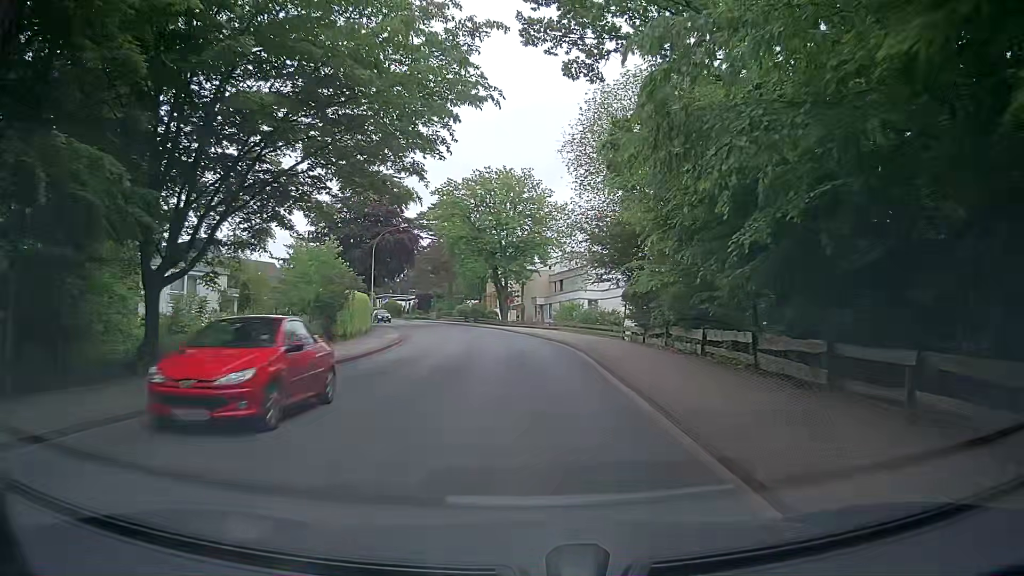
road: unclassified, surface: asphalt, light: Day
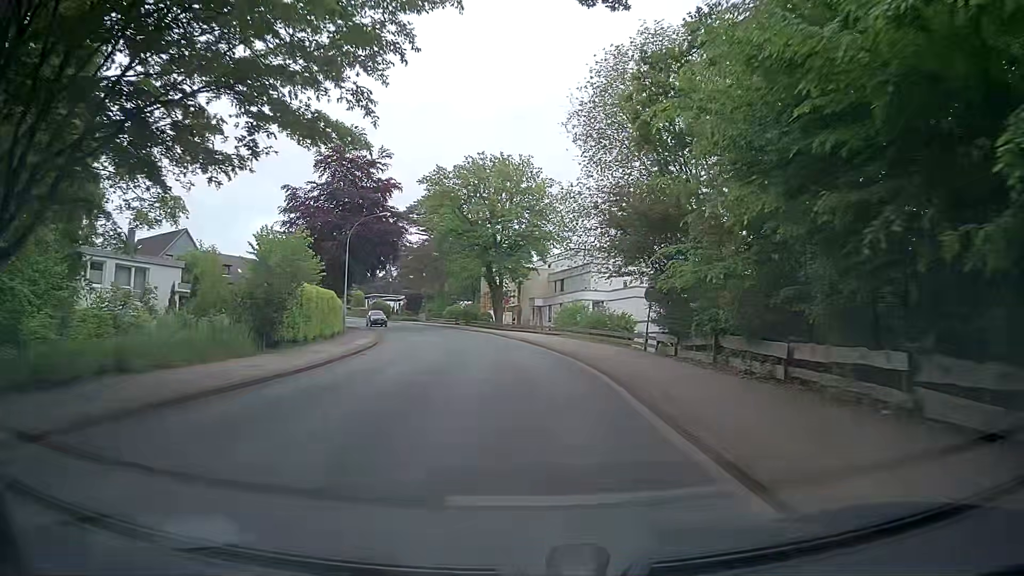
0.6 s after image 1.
(0.0, +6.6) m; 0°
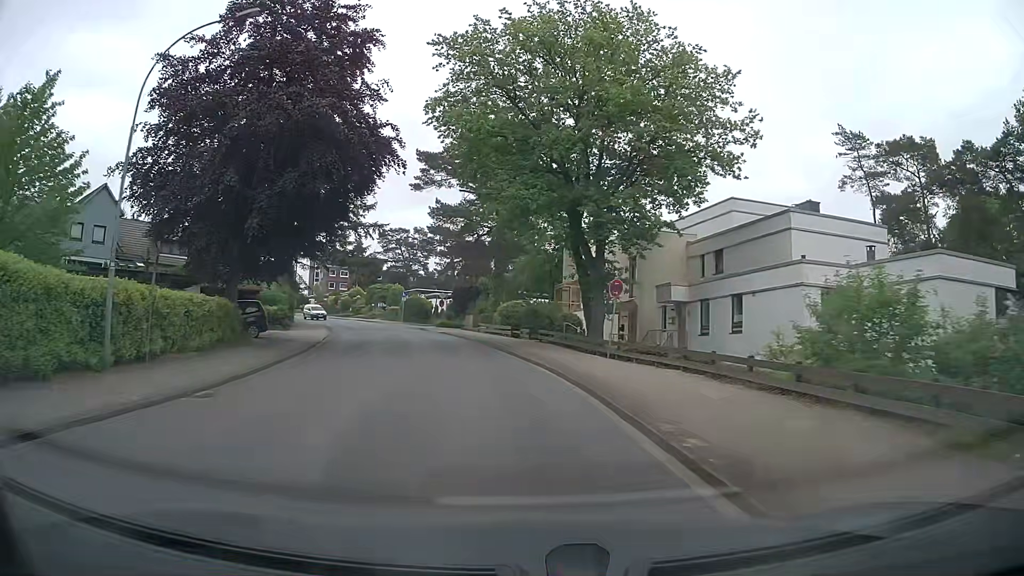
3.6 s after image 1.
(-1.5, +31.3) m; -7°
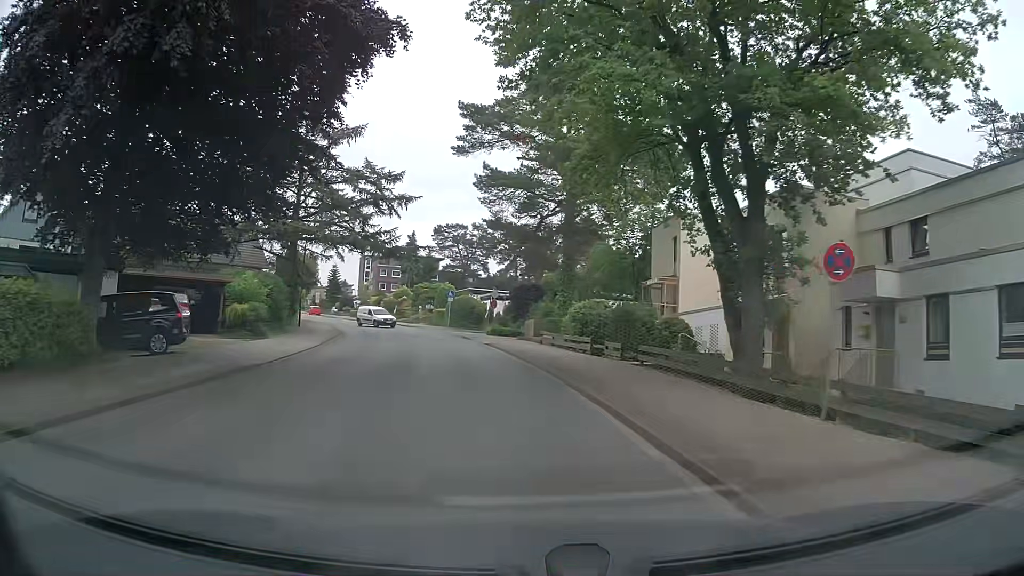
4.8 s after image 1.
(-0.7, +12.9) m; -6°
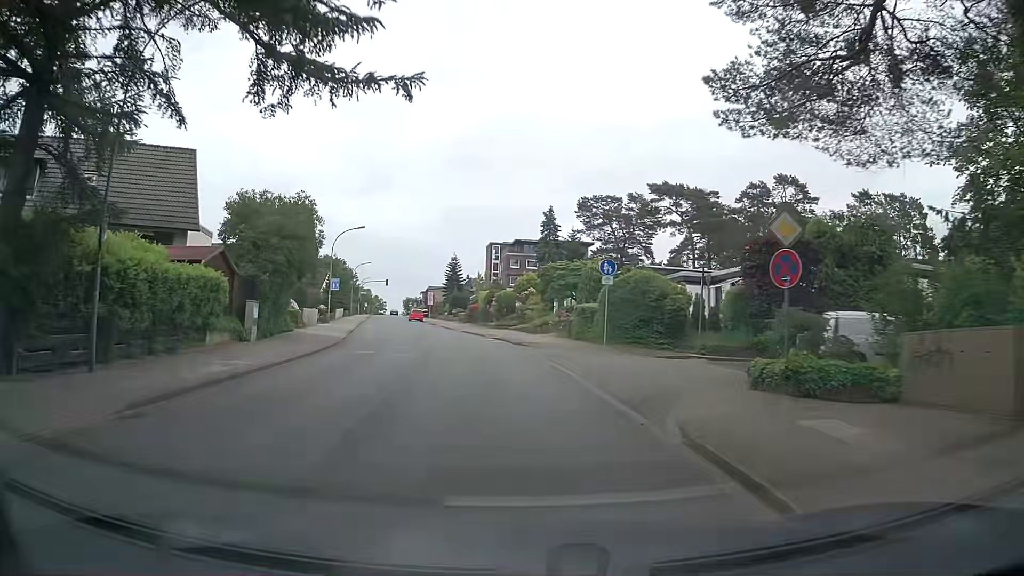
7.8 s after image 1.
(-3.5, +31.4) m; -13°
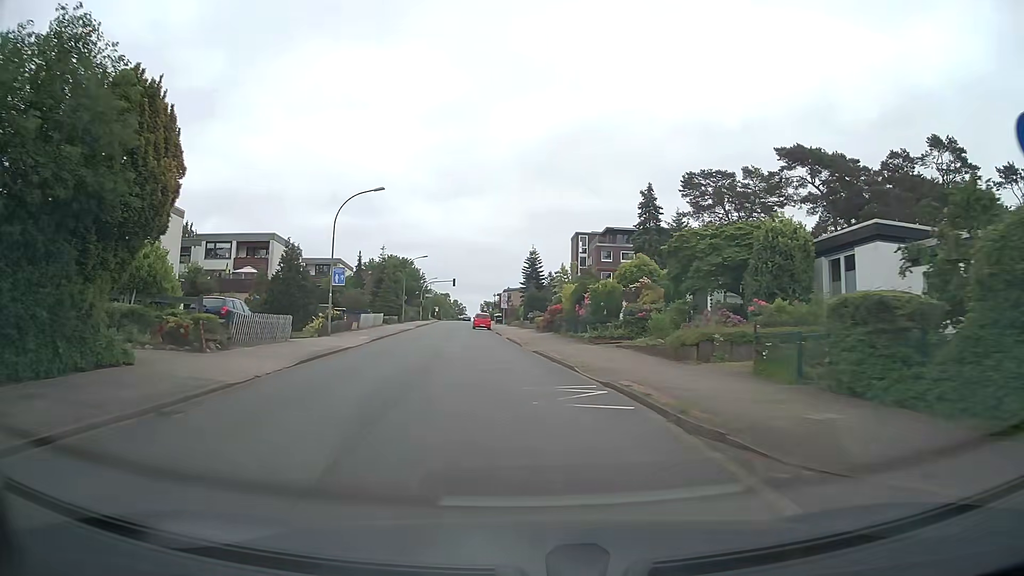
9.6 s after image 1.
(-1.0, +19.3) m; -7°
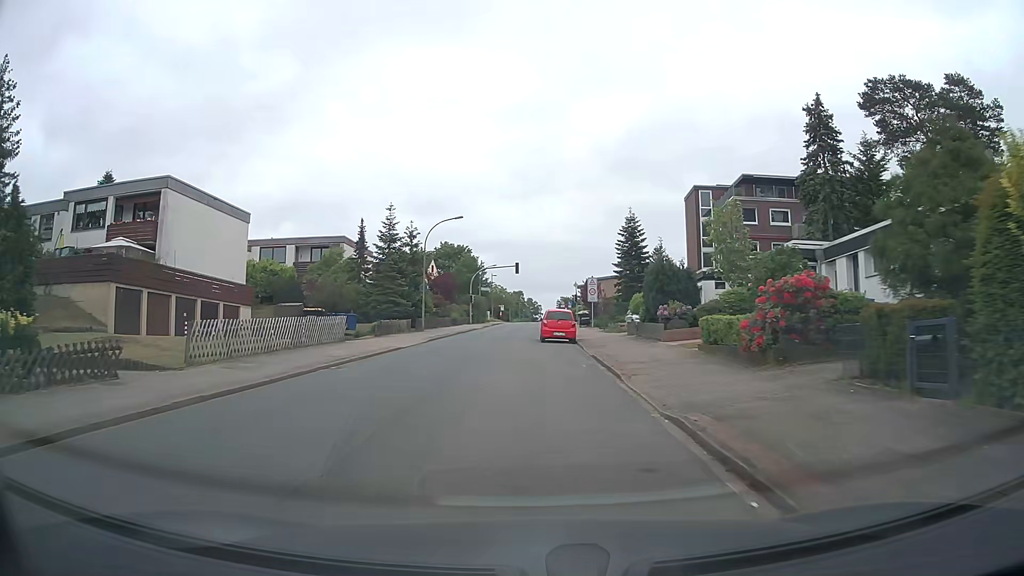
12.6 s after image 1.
(-1.6, +31.9) m; -6°
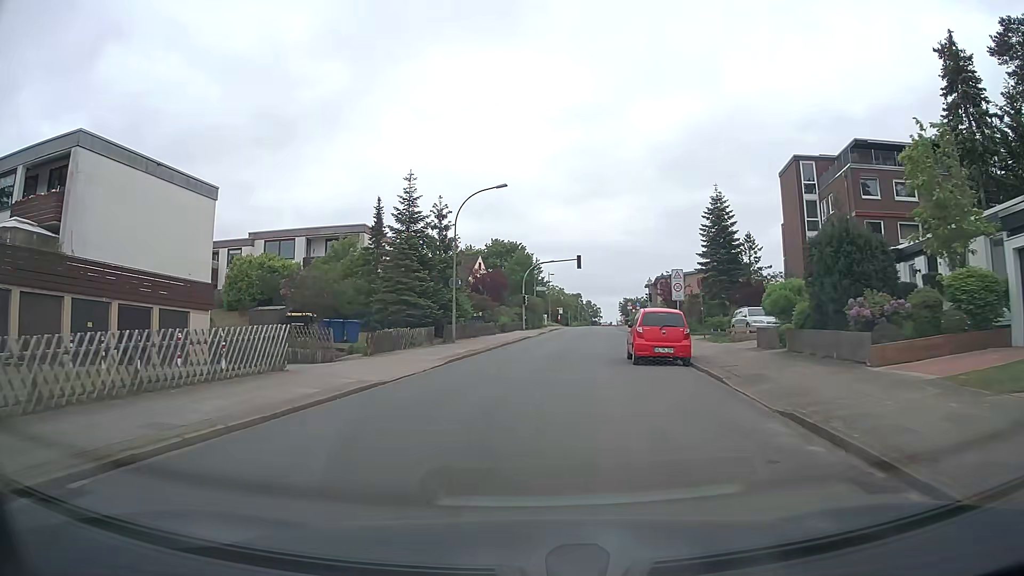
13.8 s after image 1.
(-0.5, +12.7) m; -5°
(0, +10) (+1, +20) (+3, +30) (+5, +40) (+6, +49) (+7, +59) (+8, +69) (+9, +79) (+10, +89) (+11, +99) m
